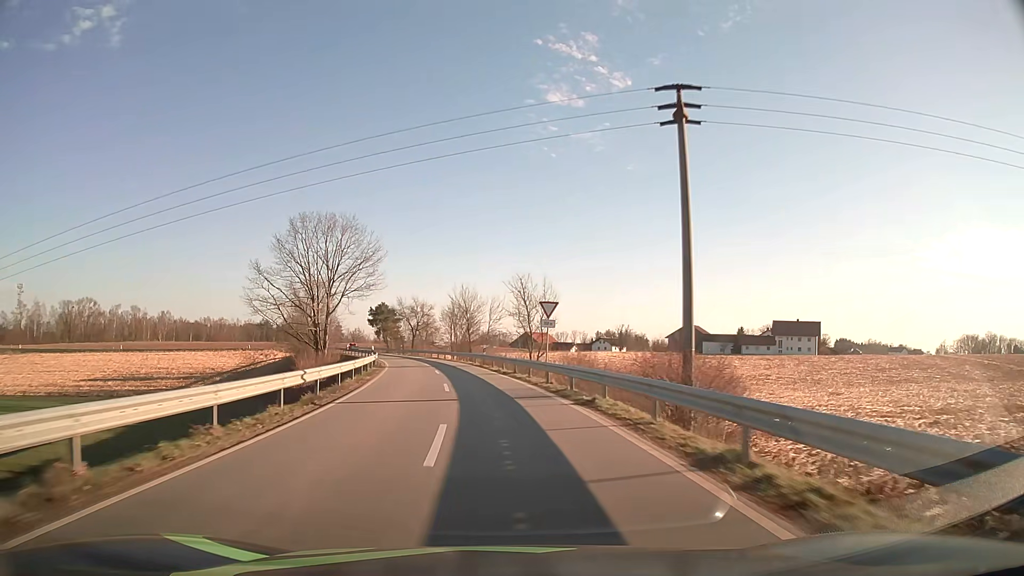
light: Day
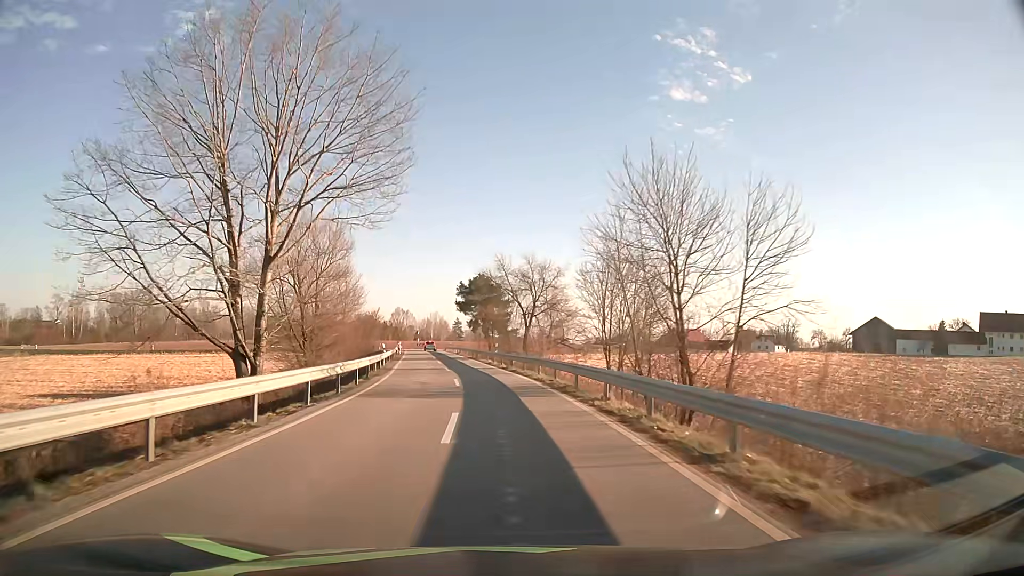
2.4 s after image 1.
(-4.8, +47.0) m; -11°
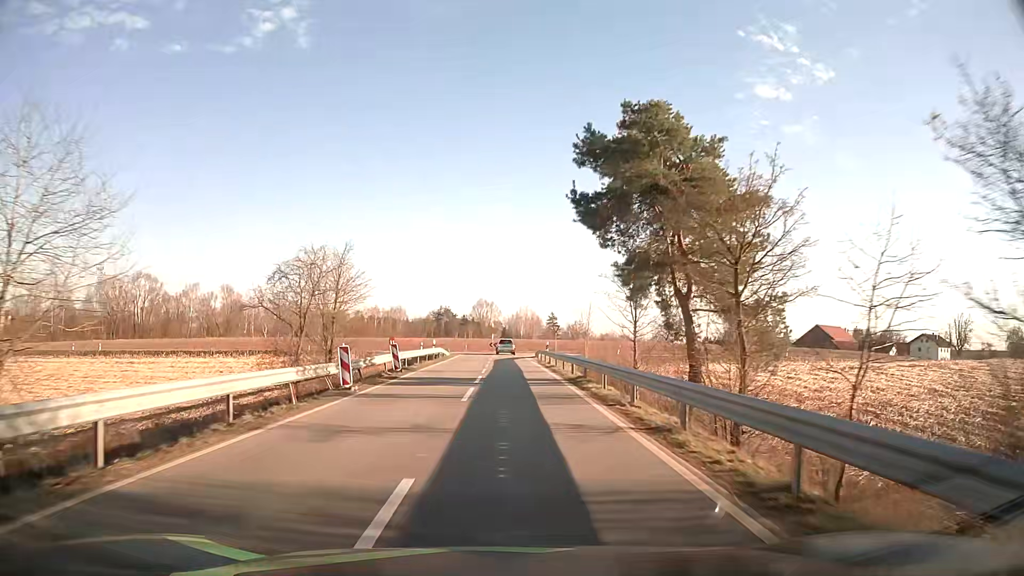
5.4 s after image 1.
(-4.5, +53.1) m; -8°
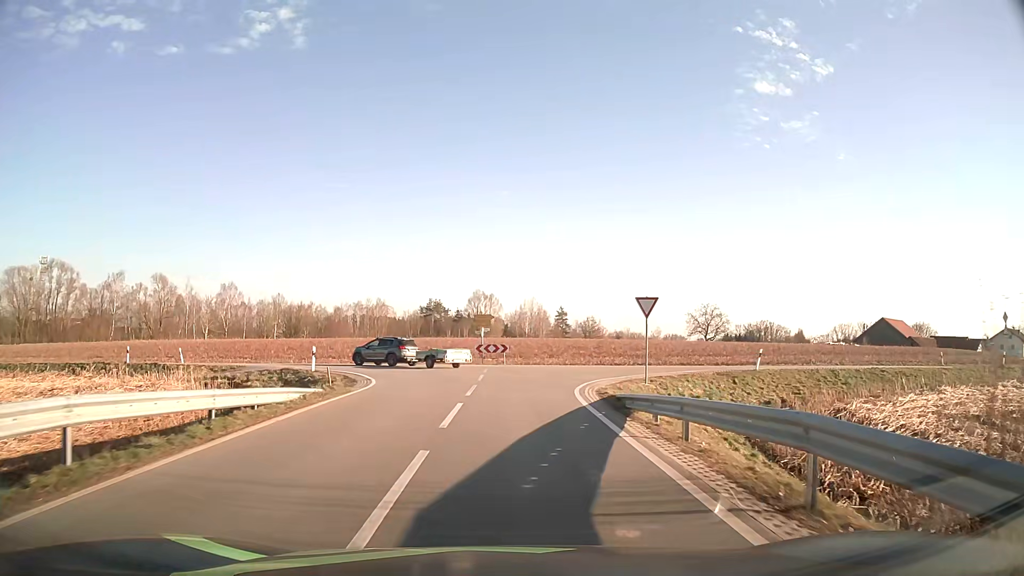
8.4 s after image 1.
(-0.1, +40.0) m; 0°
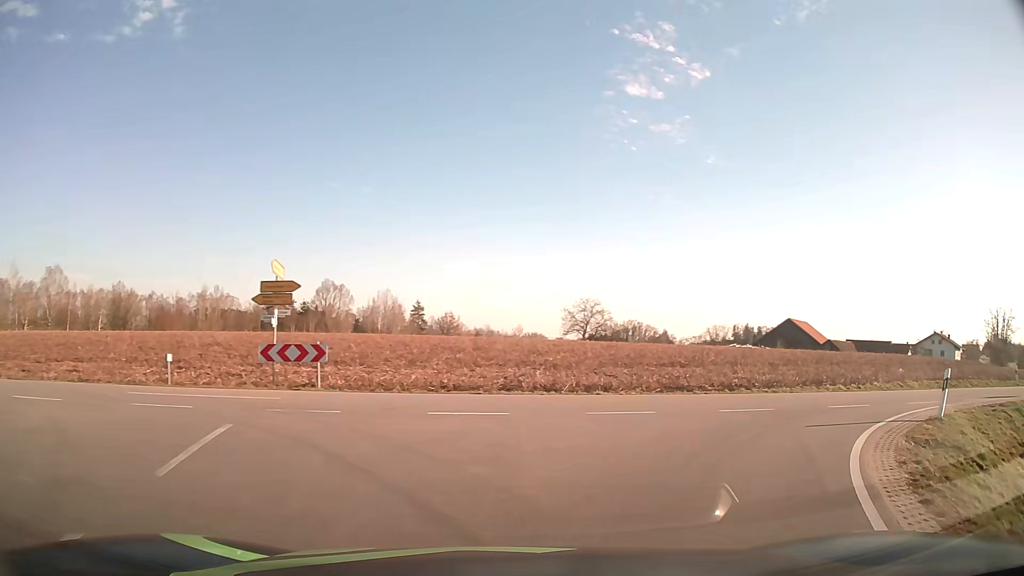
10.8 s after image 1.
(+0.7, +21.3) m; +12°
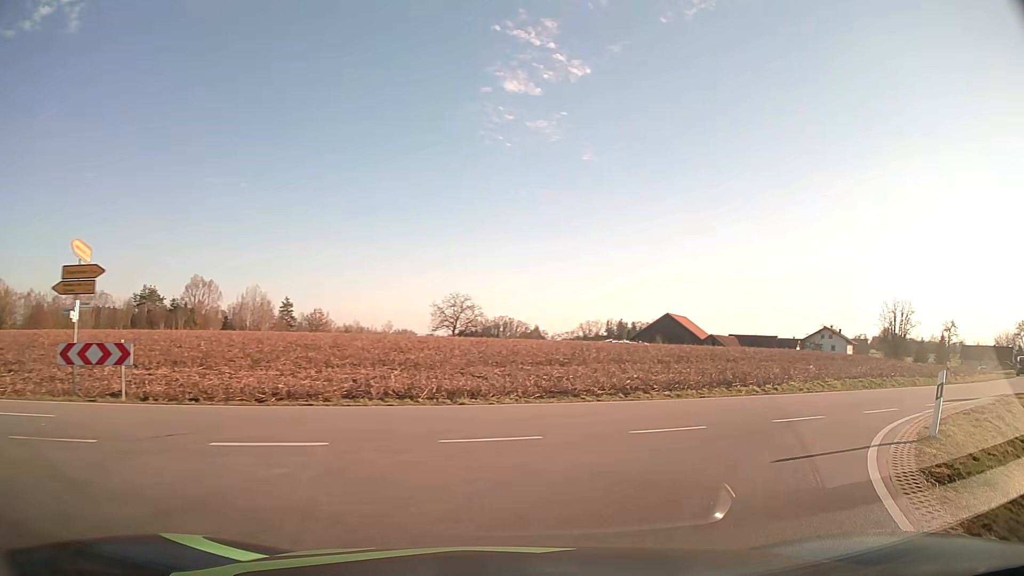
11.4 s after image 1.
(+0.4, +4.0) m; +10°
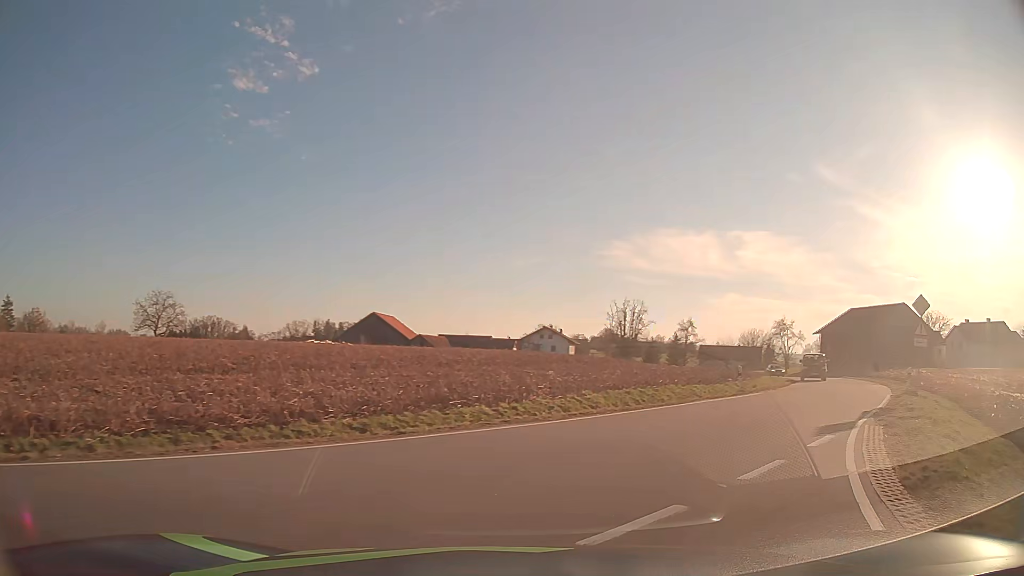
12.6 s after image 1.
(+1.6, +7.4) m; +25°
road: tertiary
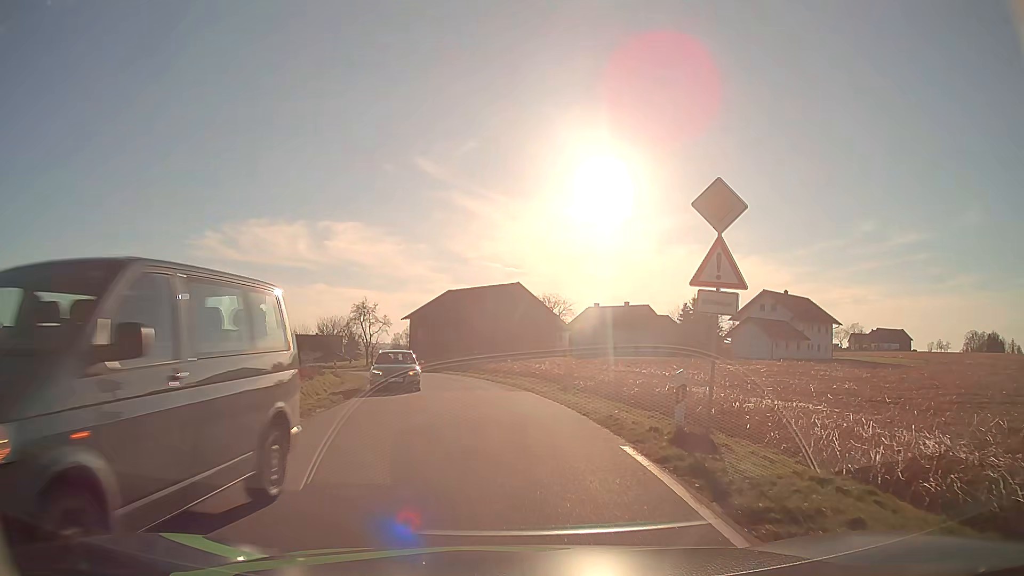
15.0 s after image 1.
(+7.2, +15.9) m; +36°
